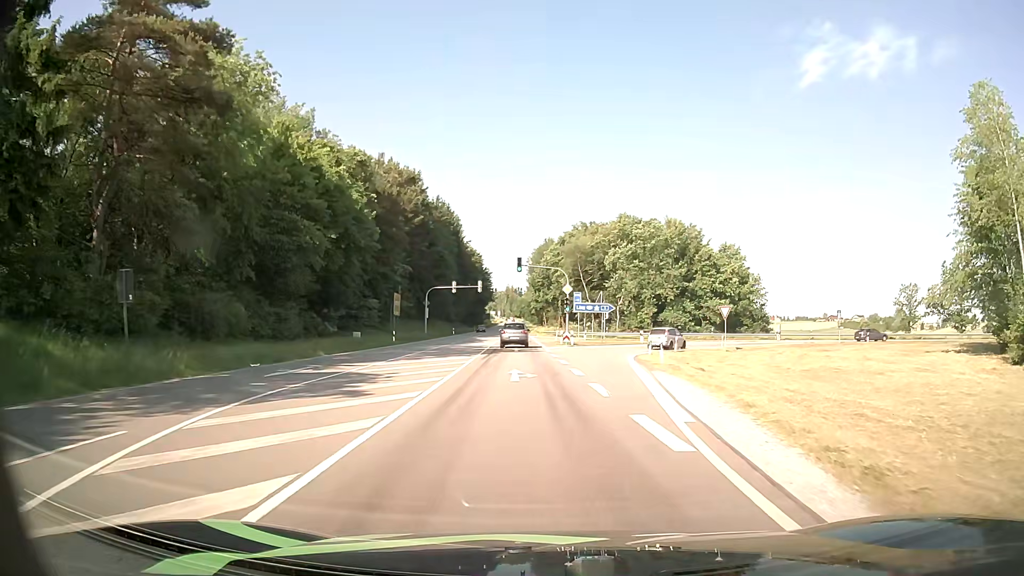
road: primary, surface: asphalt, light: Day
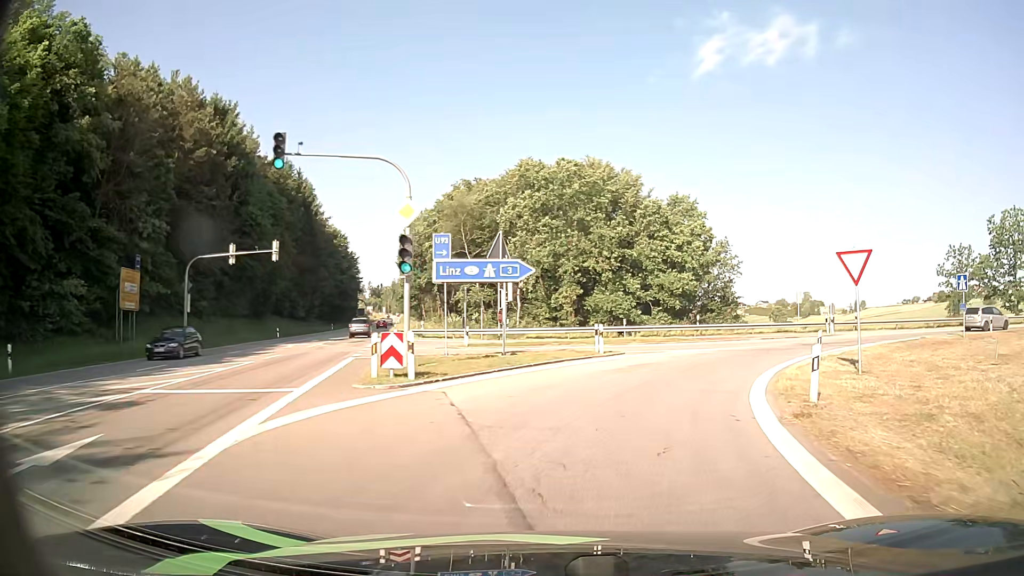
(+2.1, +34.5) m; +10°
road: motorway_link
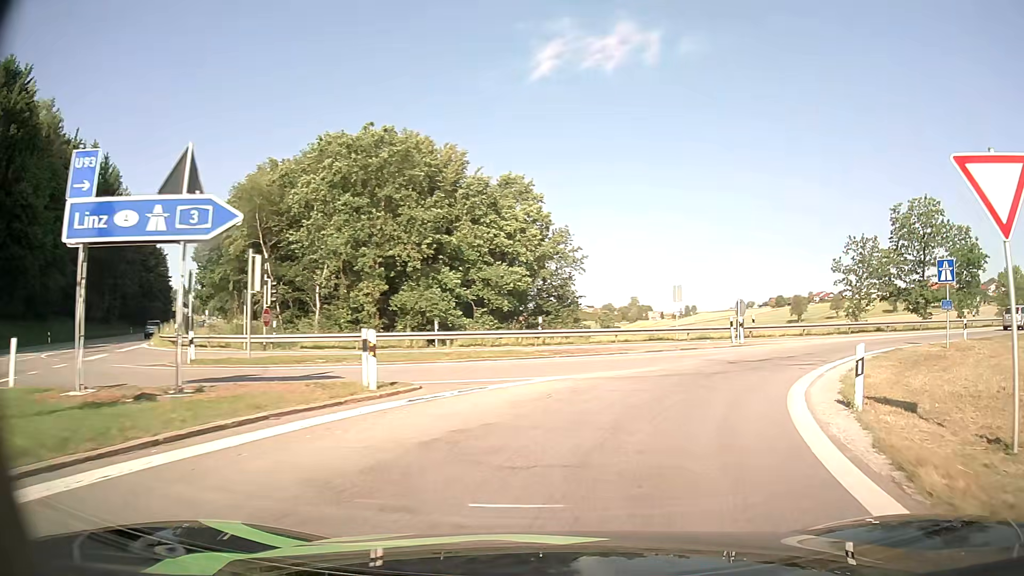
(+1.3, +12.3) m; +14°
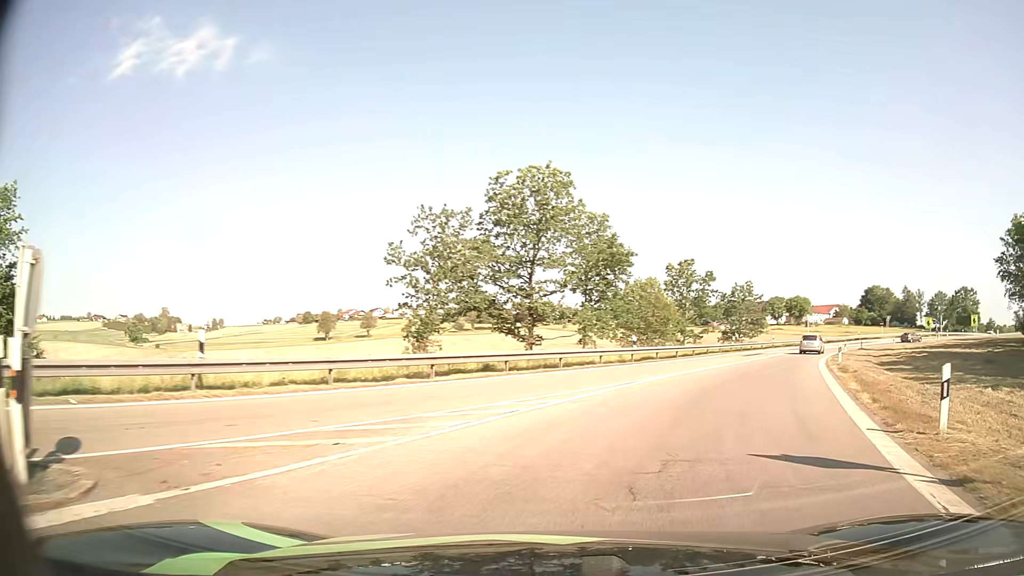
(+7.3, +21.5) m; +41°
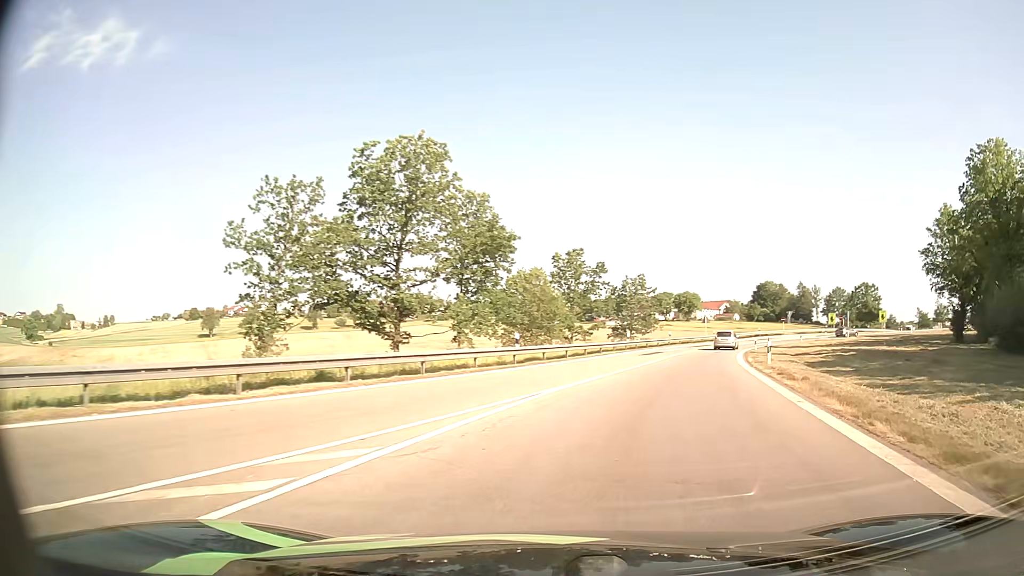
(+0.4, +5.7) m; +9°
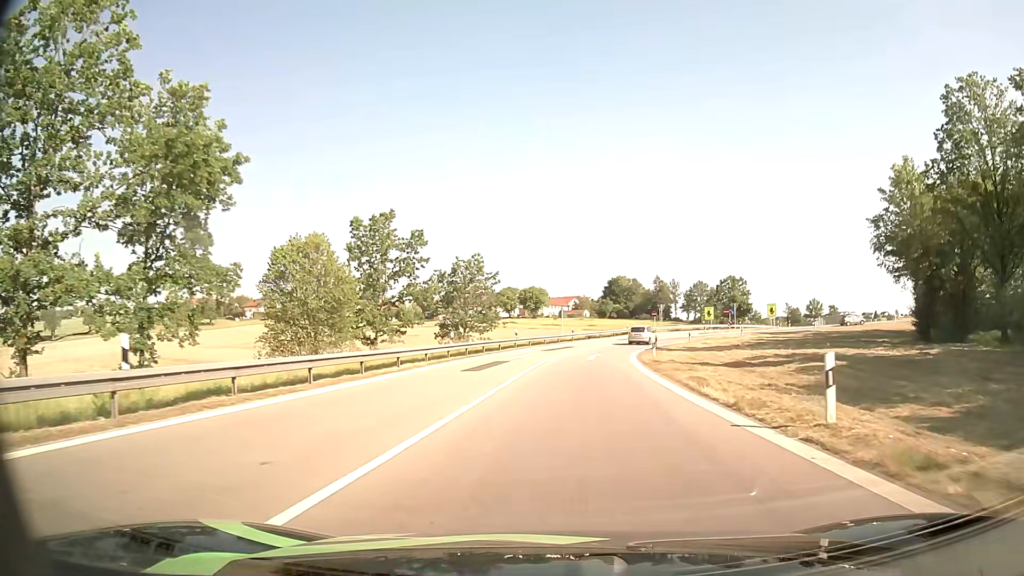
(+3.0, +18.4) m; +14°
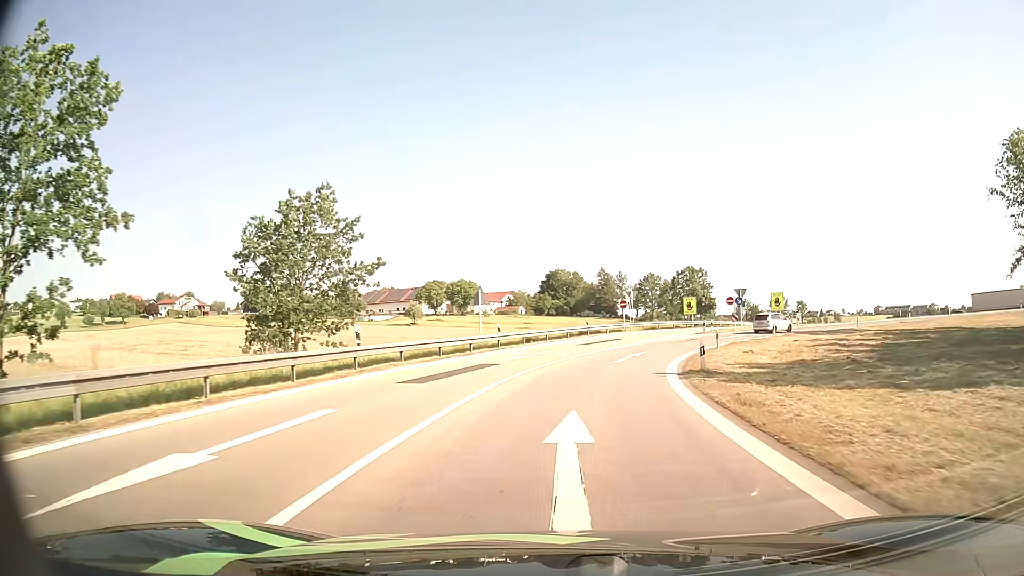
(+1.4, +28.8) m; +6°
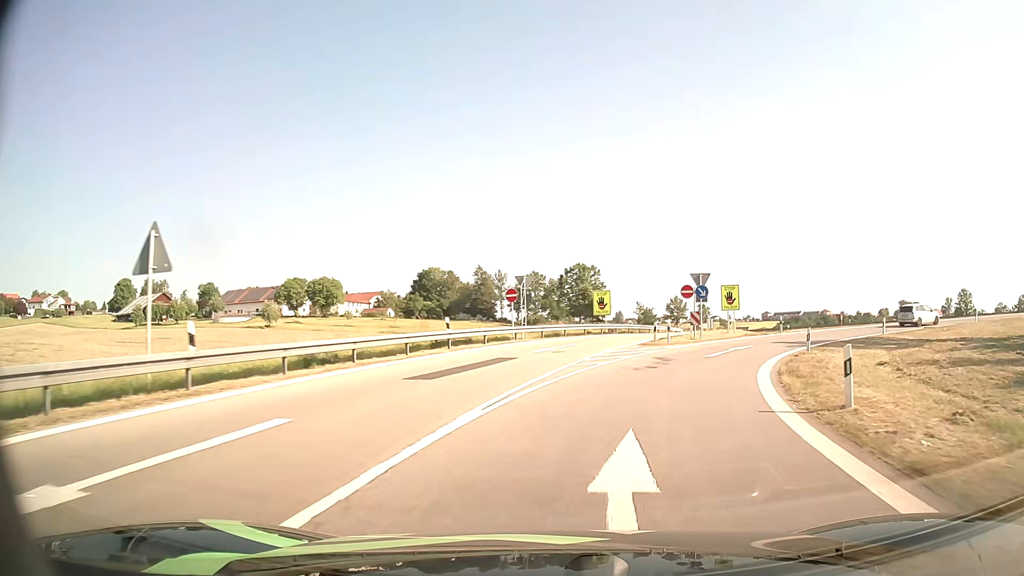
(+1.6, +23.3) m; +10°
(+1, +10) (+3, +20) (+7, +29) (+13, +37) (+21, +43) (+31, +46) (+40, +48) (+50, +47) (+60, +45) (+69, +40) m
